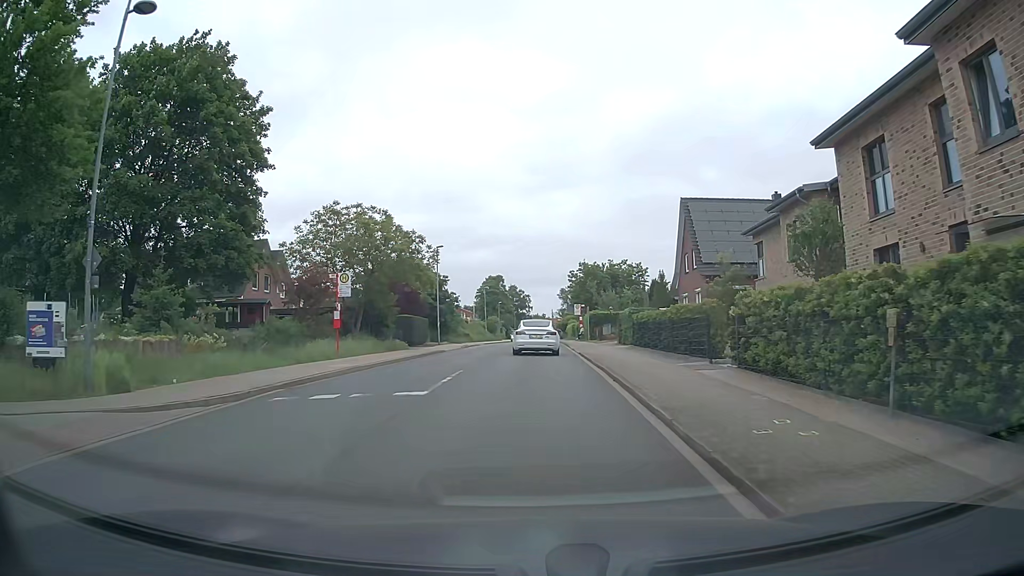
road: unclassified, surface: asphalt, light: Day
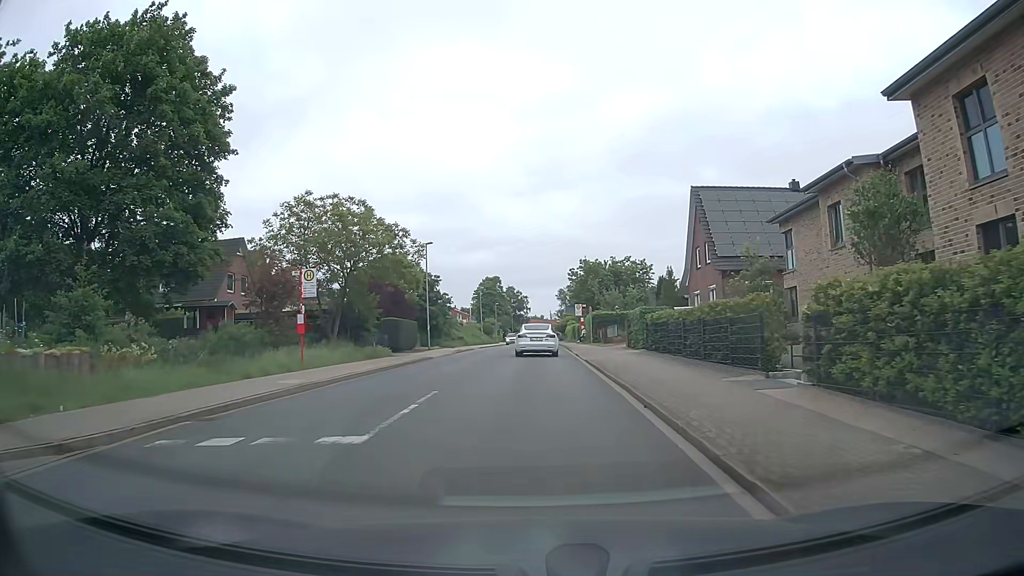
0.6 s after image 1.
(0.0, +4.2) m; +1°
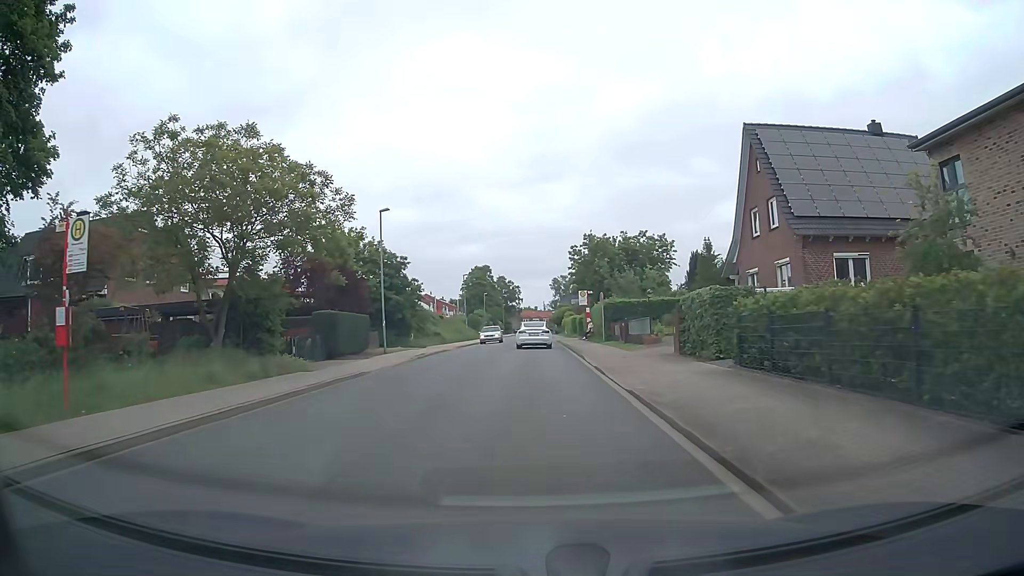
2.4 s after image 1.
(-0.1, +12.9) m; 0°
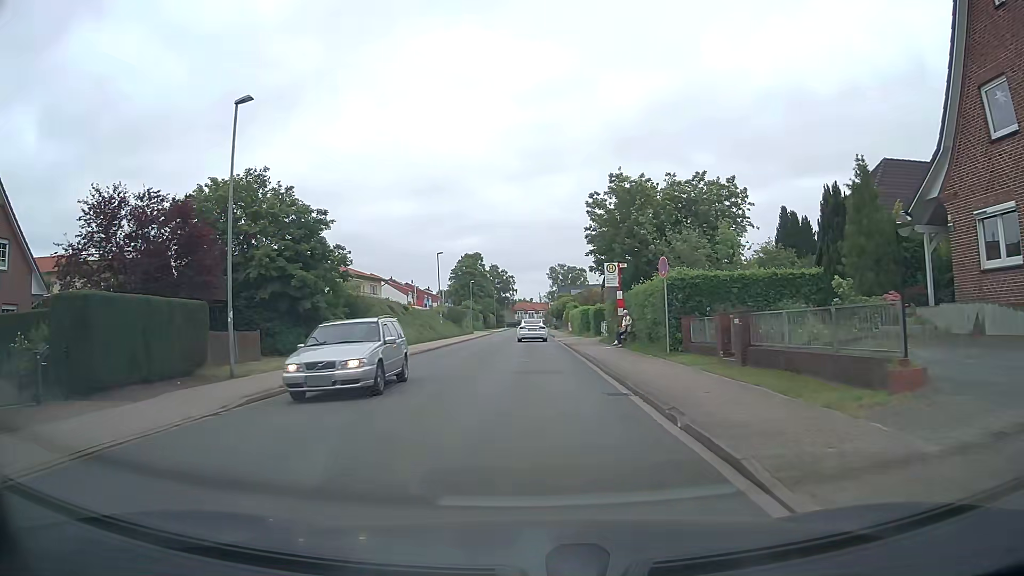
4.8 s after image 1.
(+0.1, +19.0) m; +1°
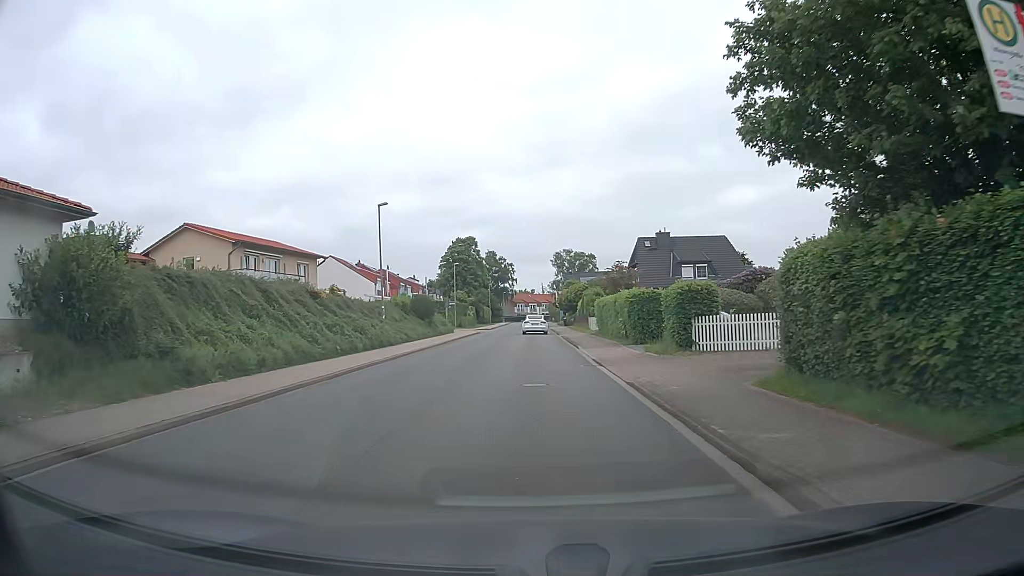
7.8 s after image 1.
(-0.2, +24.6) m; 0°
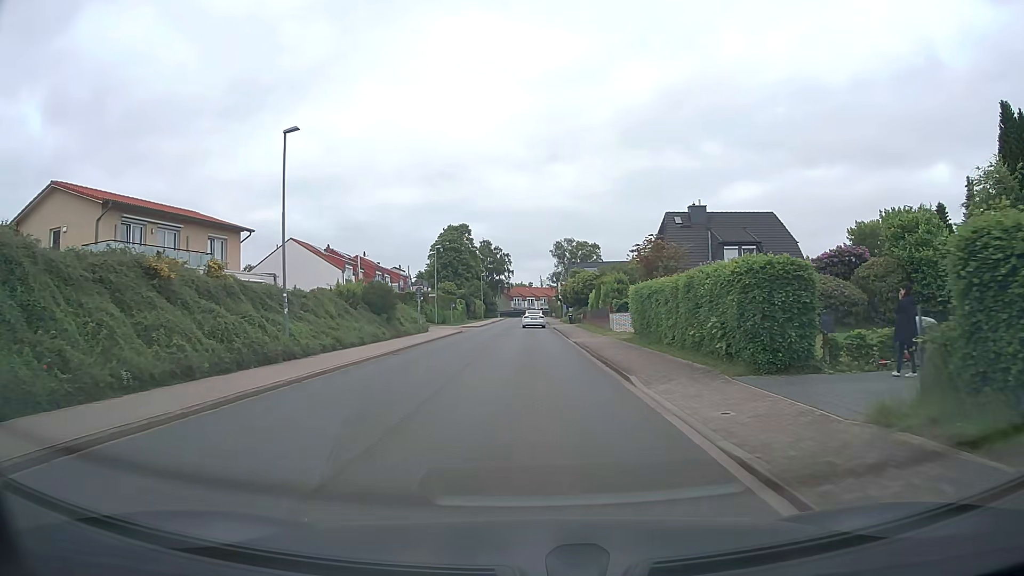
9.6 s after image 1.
(0.0, +14.8) m; 0°
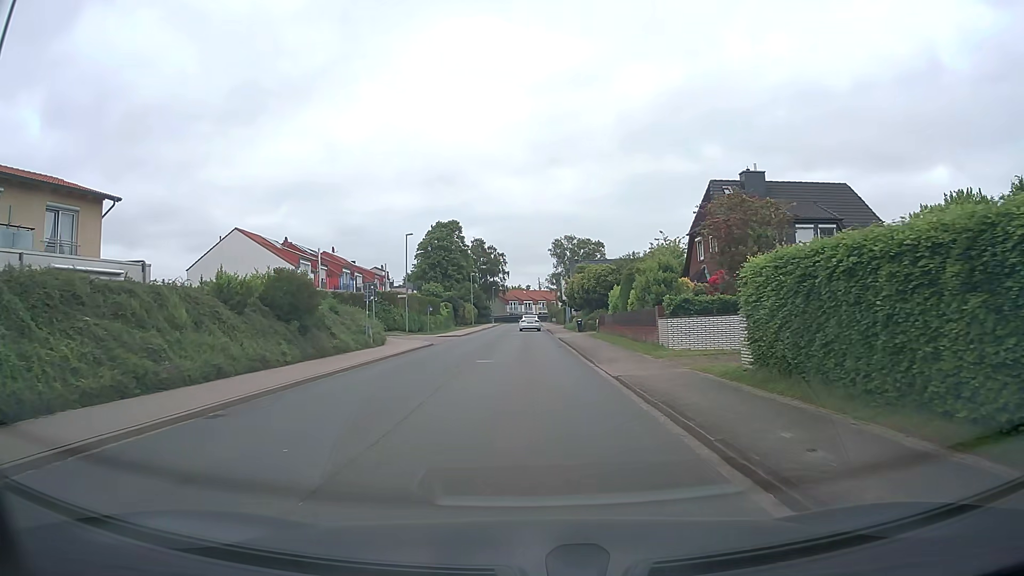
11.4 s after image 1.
(+0.1, +14.5) m; 0°
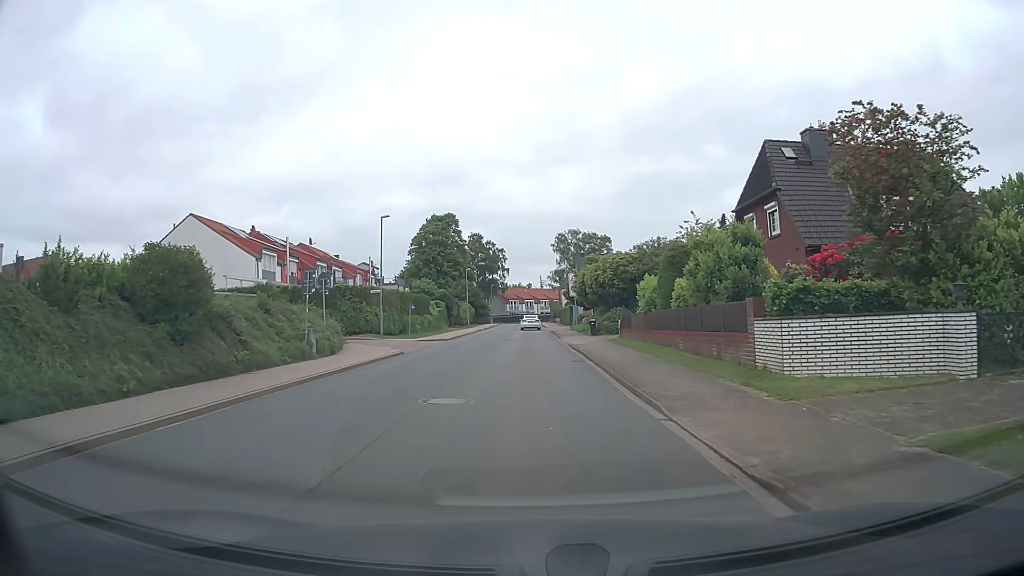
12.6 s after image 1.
(0.0, +9.4) m; 0°
(0, +10) (0, +20) (0, +30) (0, +40) (0, +50) (0, +60) (0, +70) (0, +80) (0, +90) (0, +100) m
